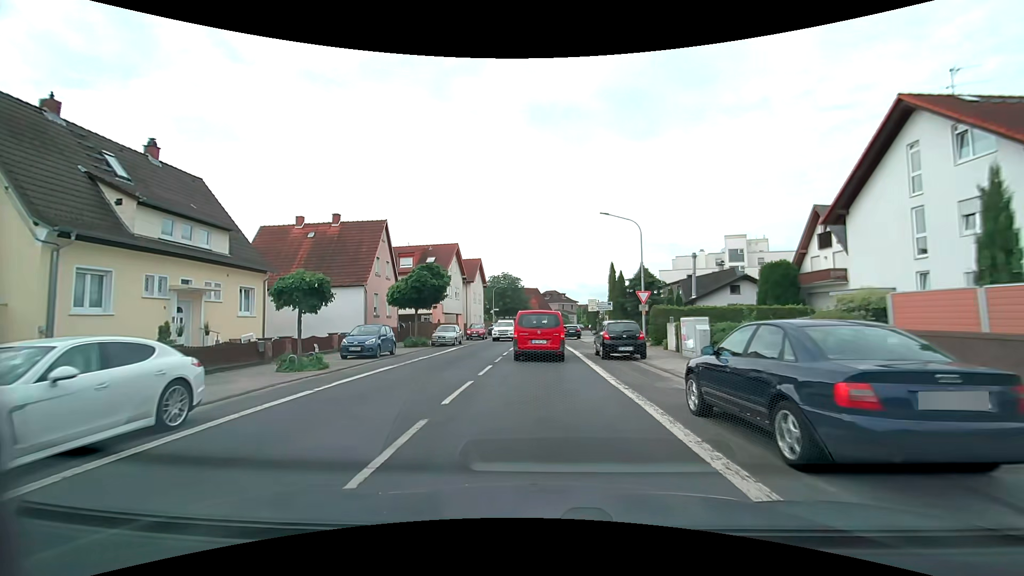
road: secondary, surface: asphalt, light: Day
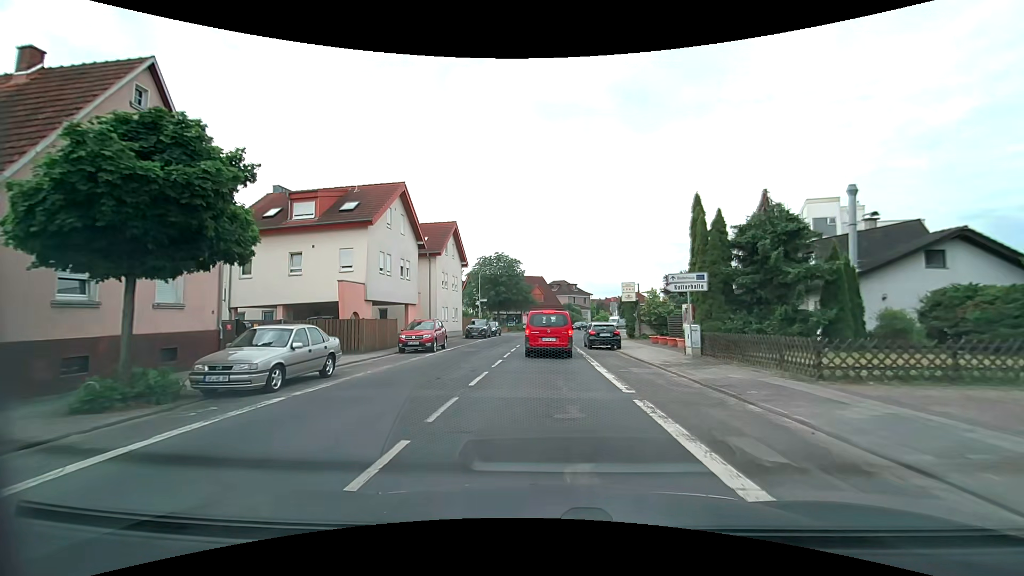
(0.0, +23.4) m; -1°
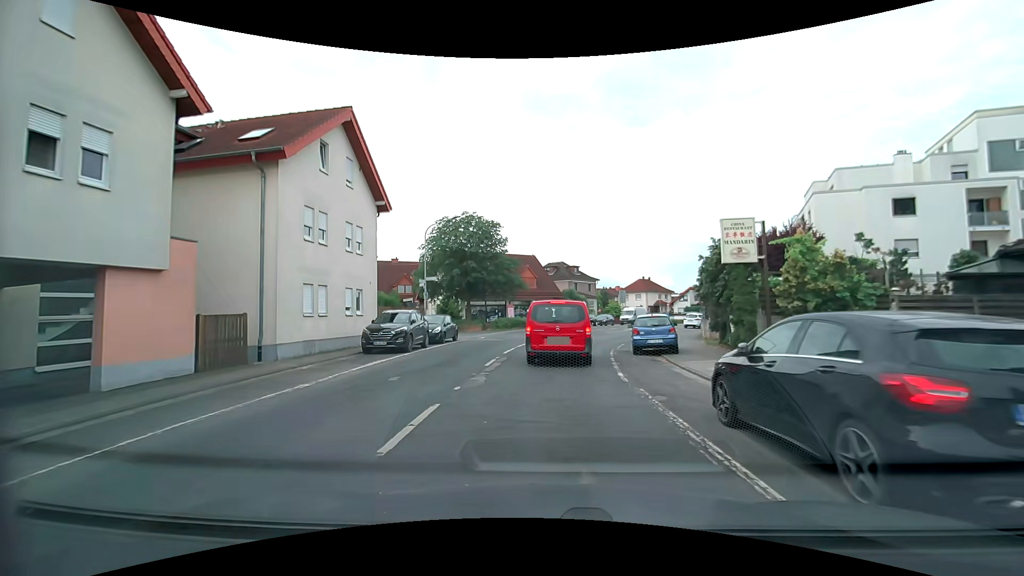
(+0.2, +23.6) m; +3°
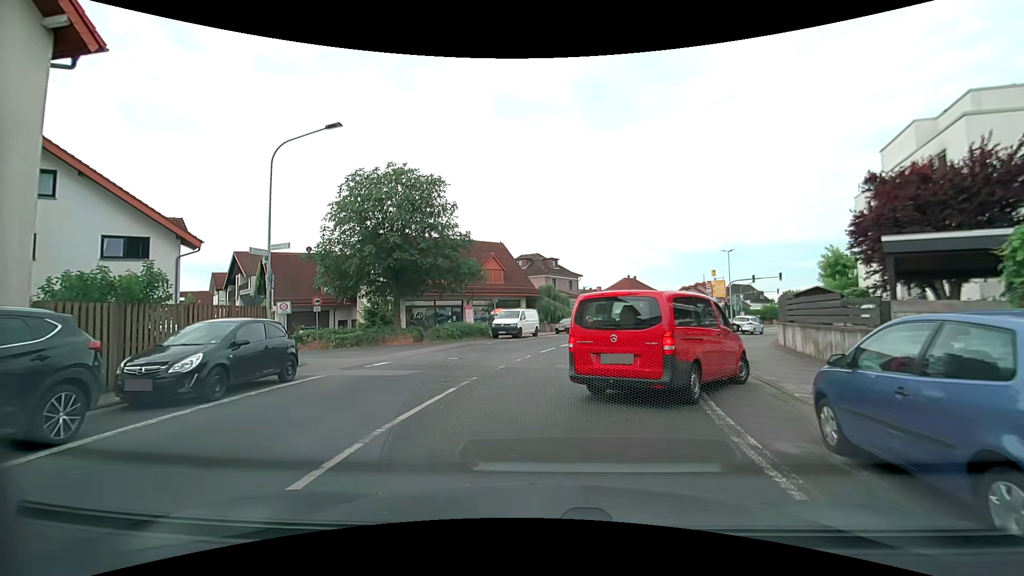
(0.0, +15.4) m; +2°
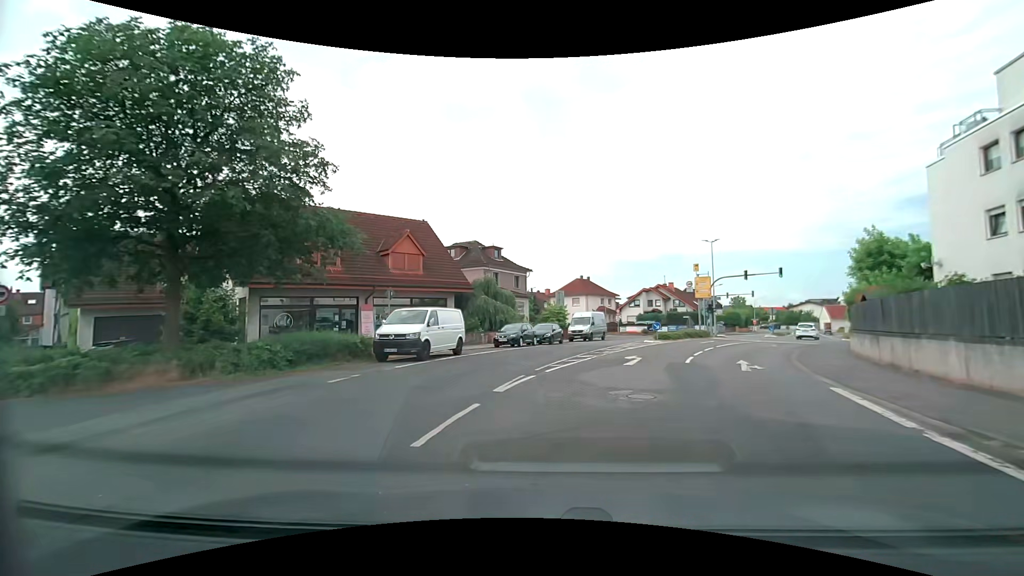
(+0.4, +15.6) m; +6°
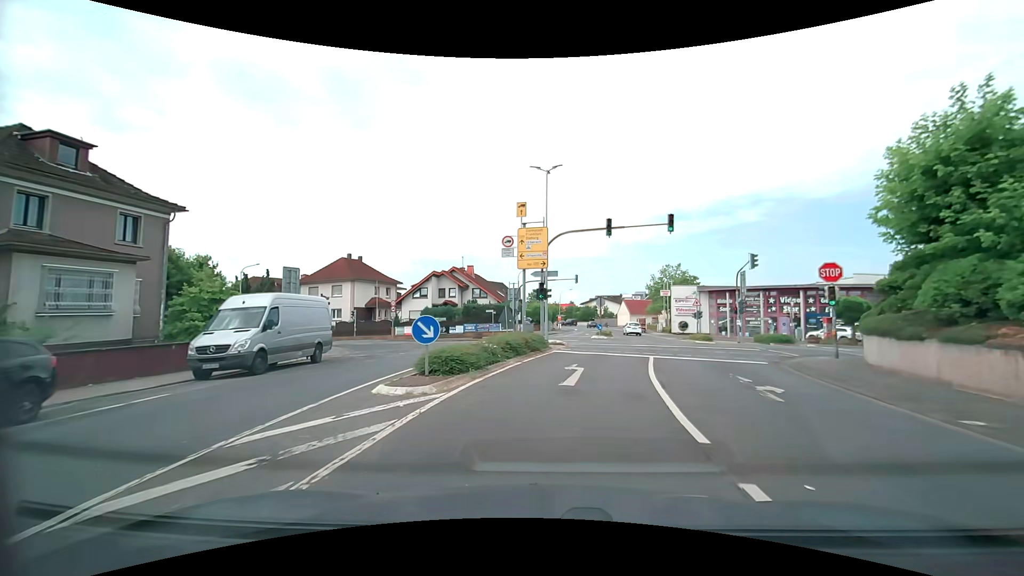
(+5.5, +26.6) m; +22°
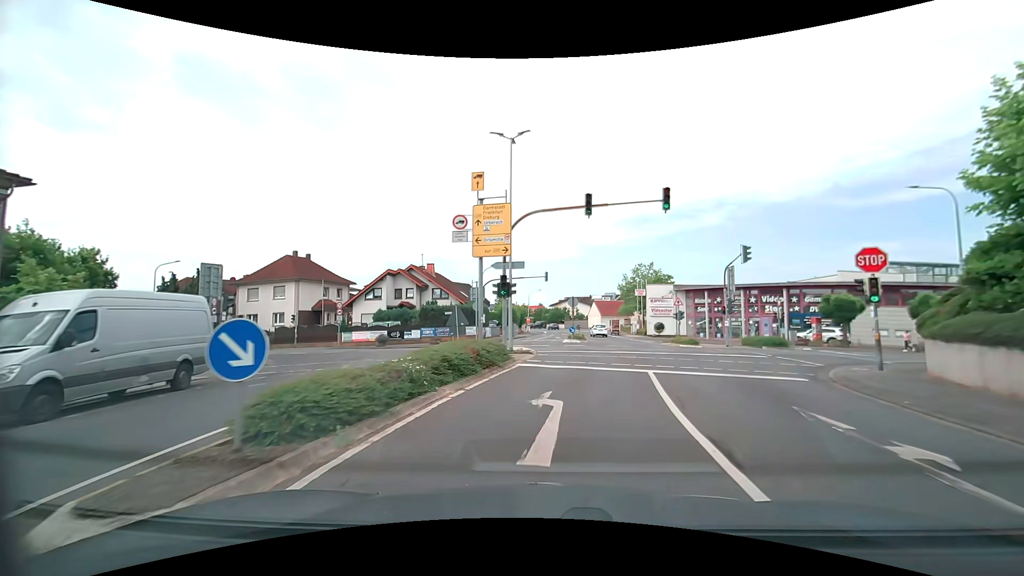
(+0.2, +5.4) m; +3°
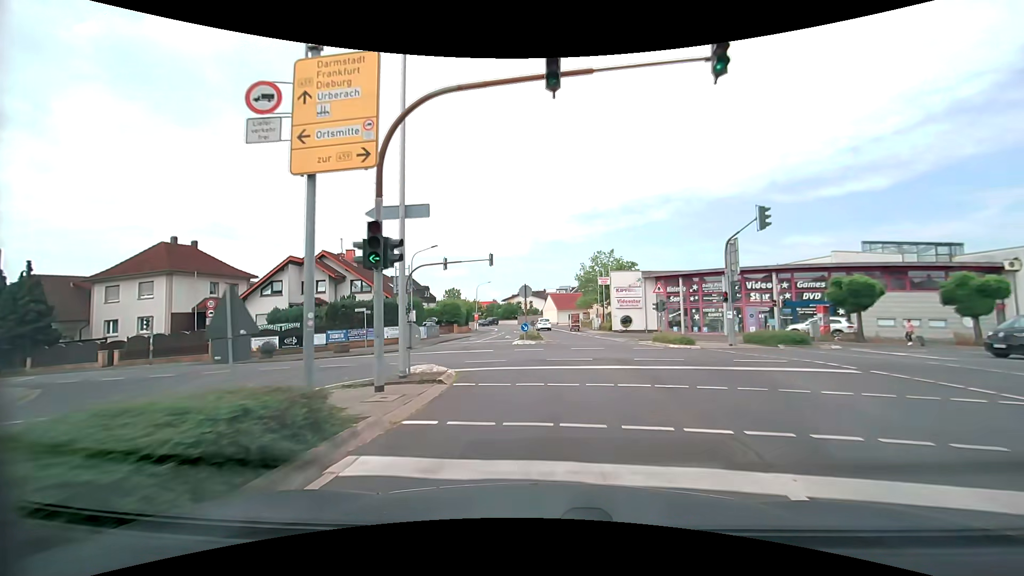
(+0.7, +10.4) m; +6°
(0, +10) (-2, +20) (-10, +26) (-19, +29) (-29, +31) (-39, +33) (-49, +35) (-58, +37) (-68, +39) (-78, +41) m
